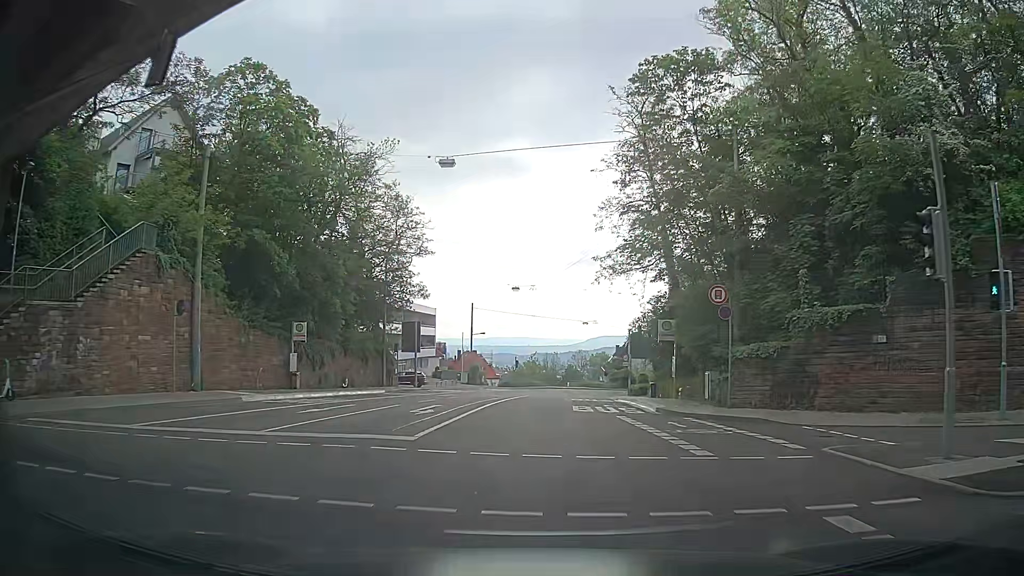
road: secondary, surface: asphalt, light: Day
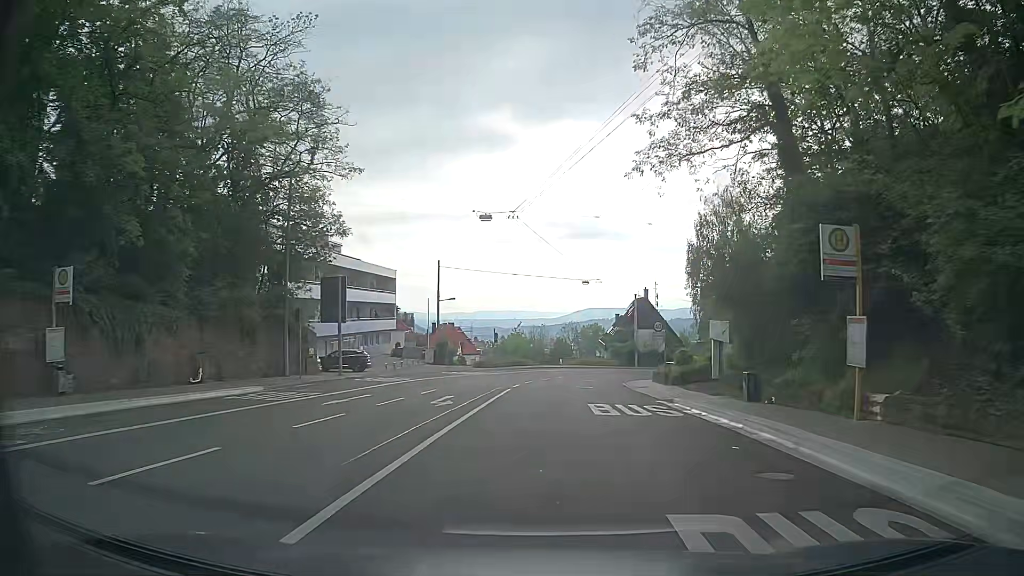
(+0.5, +18.5) m; +2°
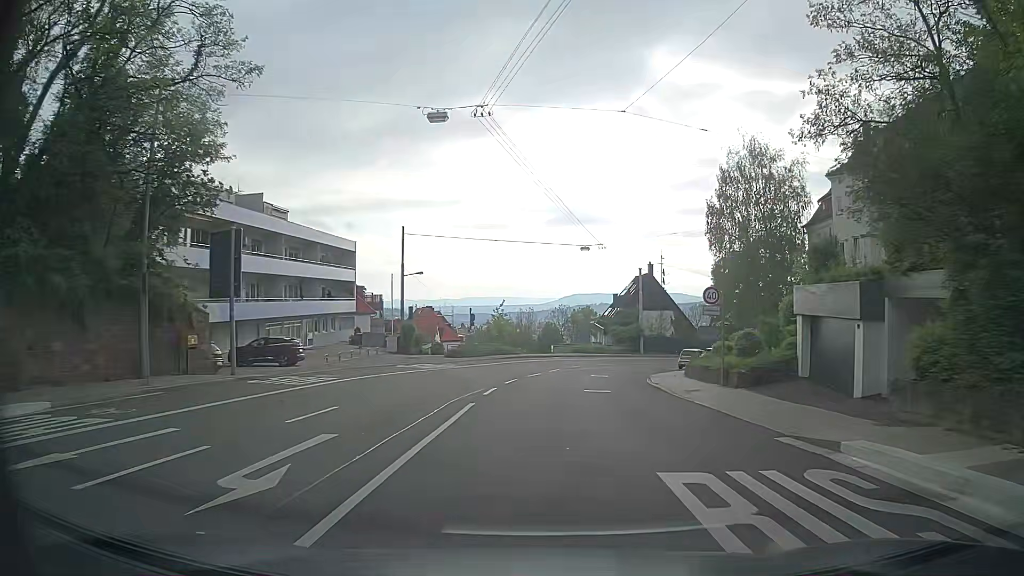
(-0.1, +12.4) m; -1°
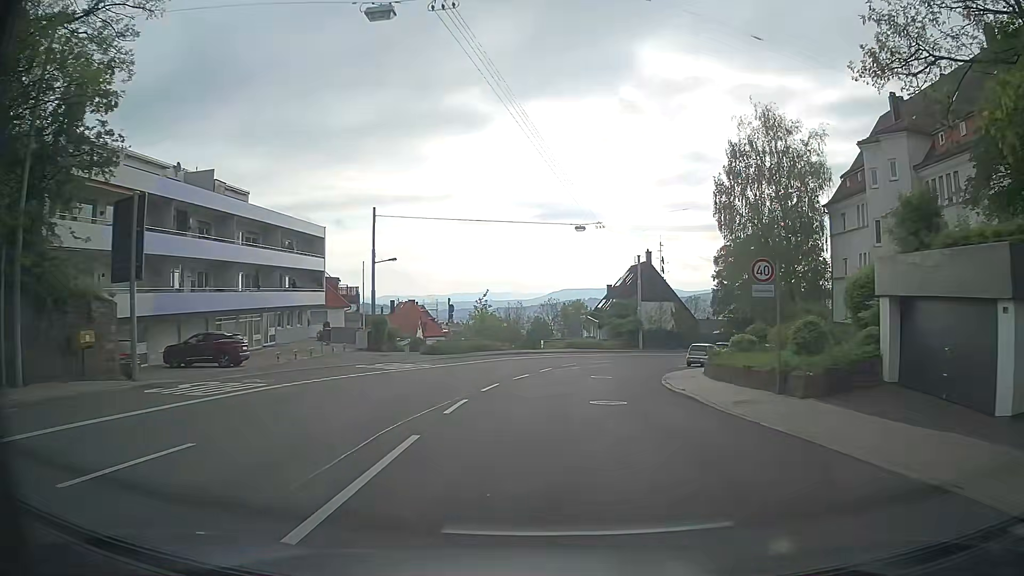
(+0.2, +6.2) m; +3°
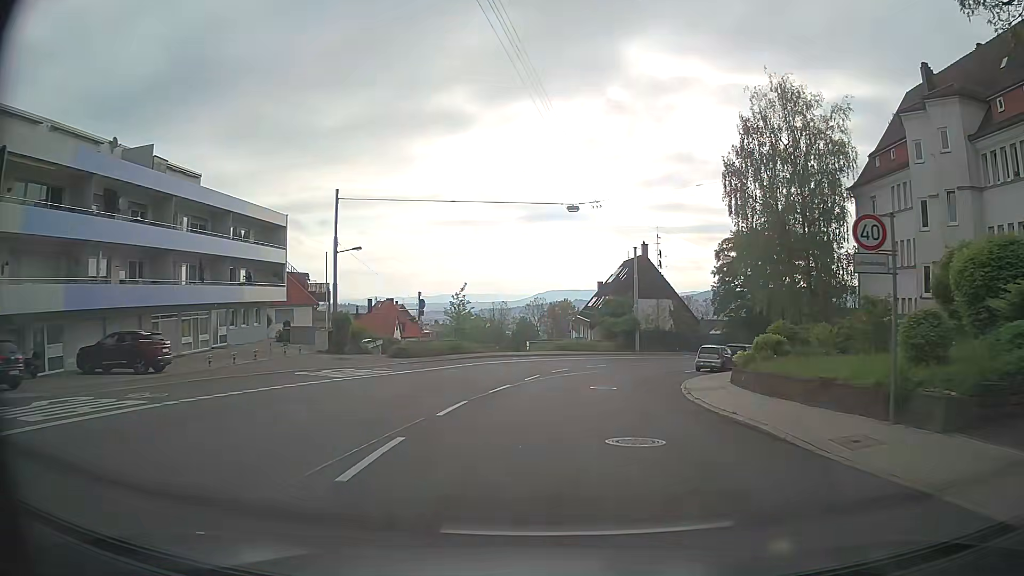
(0.0, +6.2) m; +1°
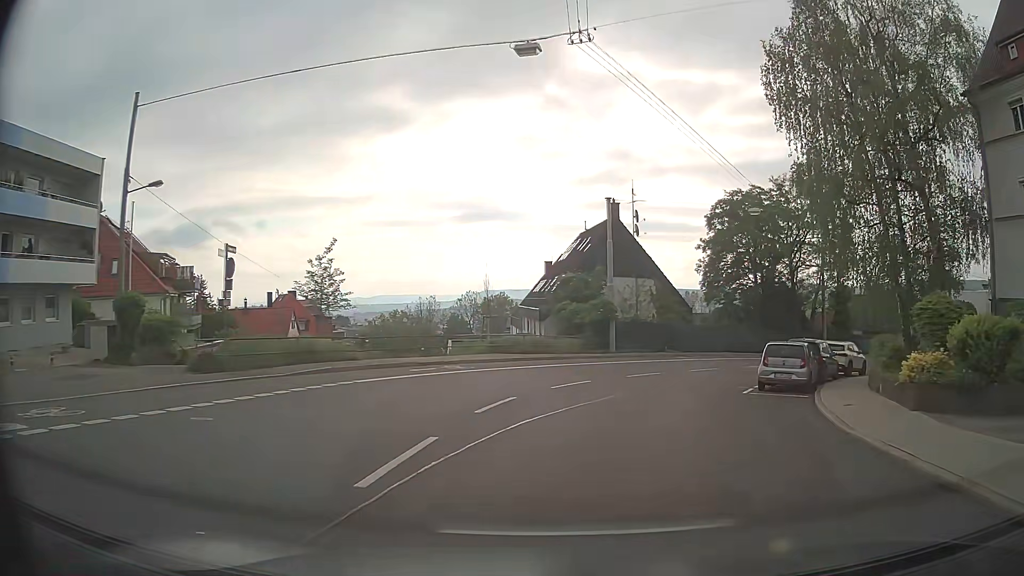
(+0.4, +18.5) m; +5°
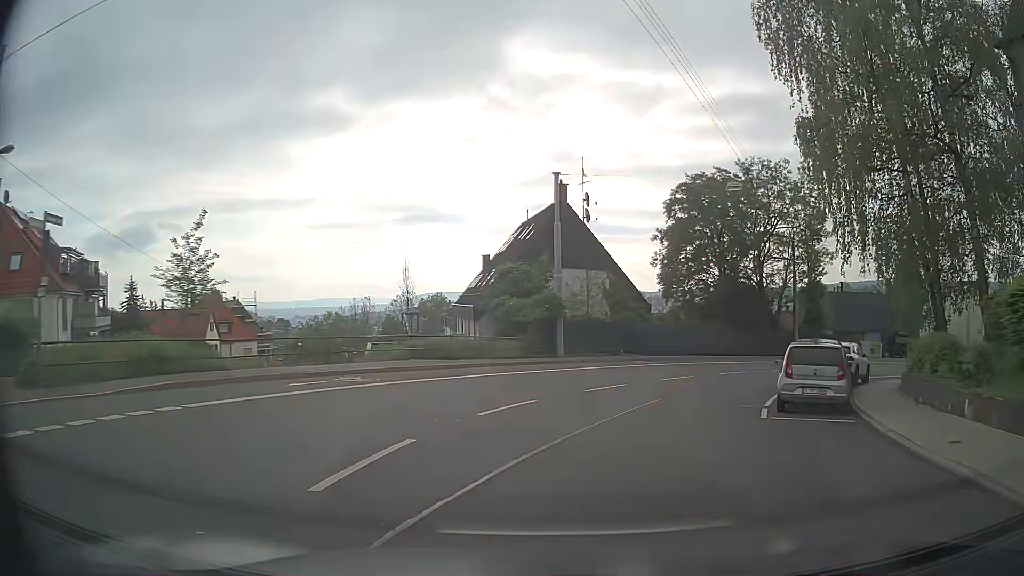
(+0.3, +6.2) m; +5°
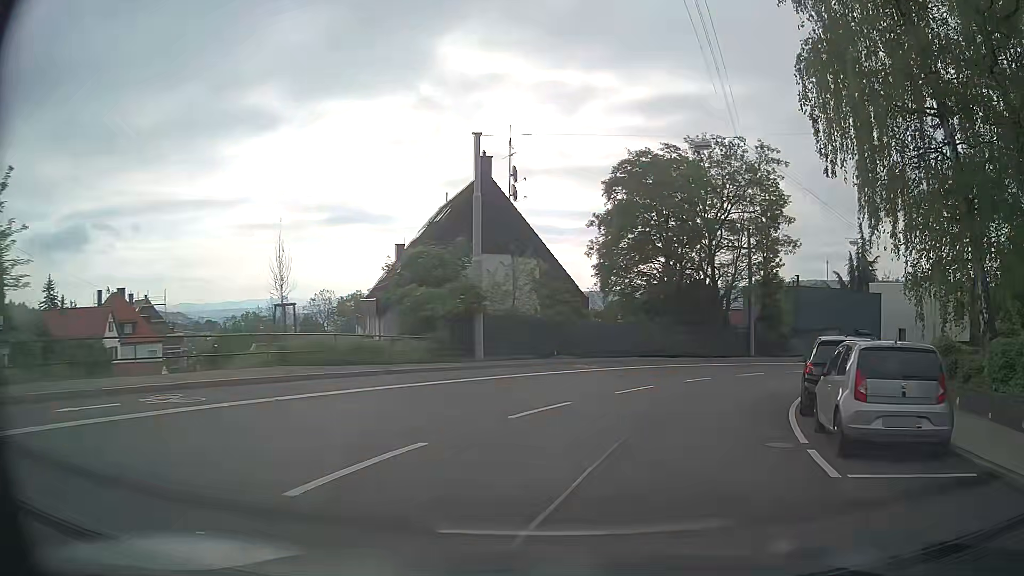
(+0.3, +6.1) m; +6°
(+1, +10) (+5, +19) (+10, +28) (+17, +35) (+26, +40) (+35, +43) (+45, +46) (+55, +48) (+65, +50) (+74, +53) m
